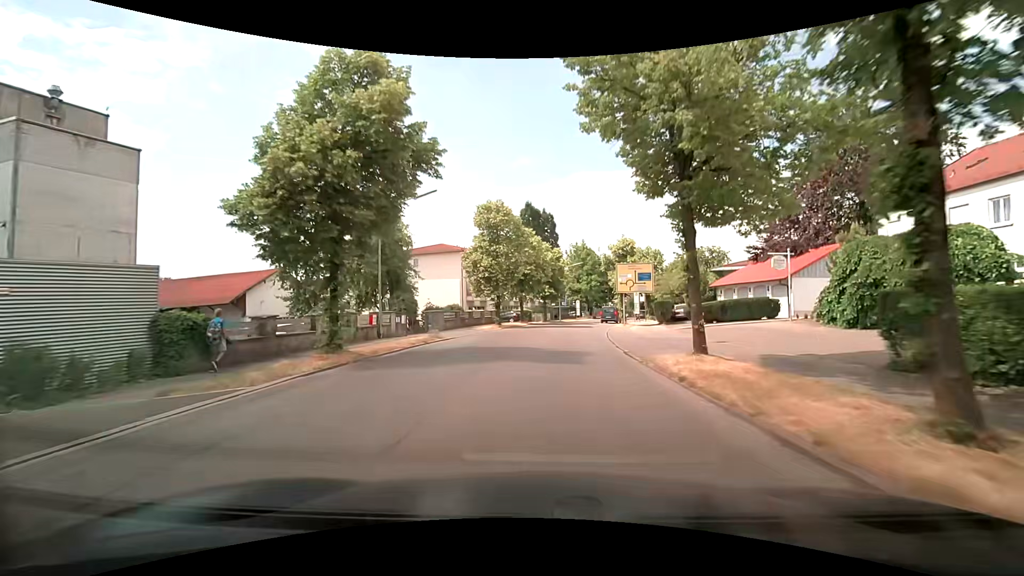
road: tertiary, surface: asphalt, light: Day
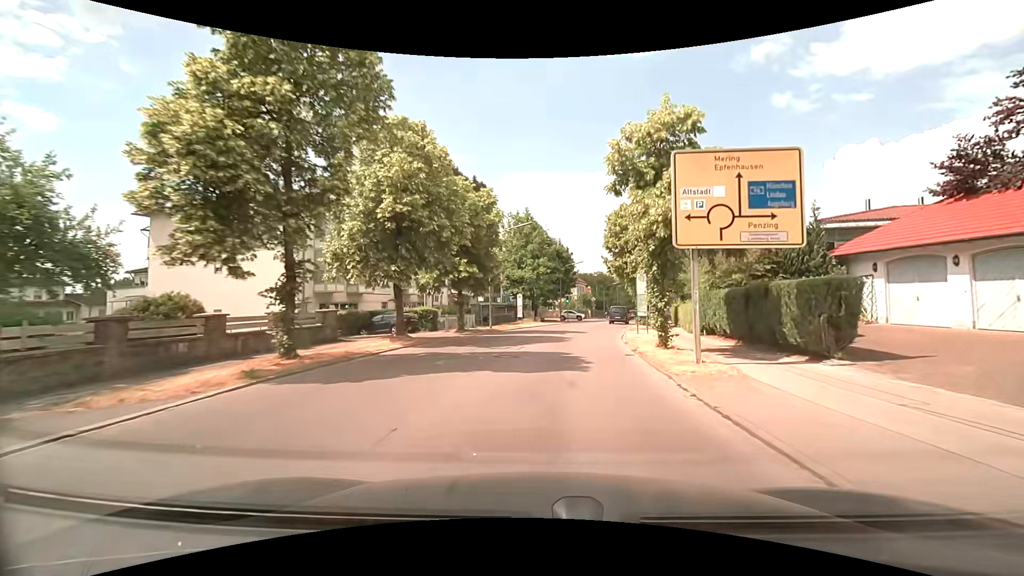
(+1.5, +28.6) m; +7°
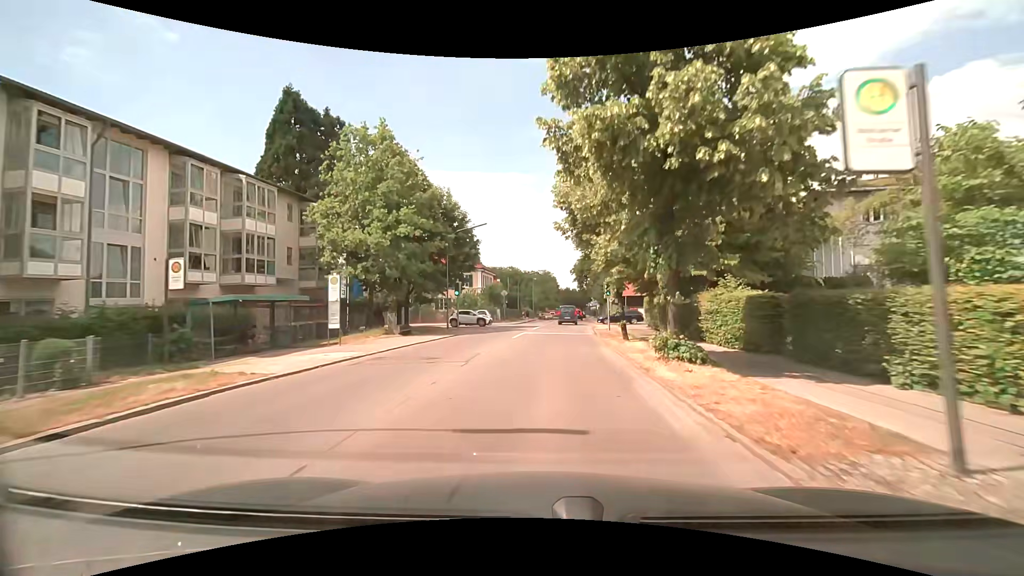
(+2.8, +29.0) m; +10°
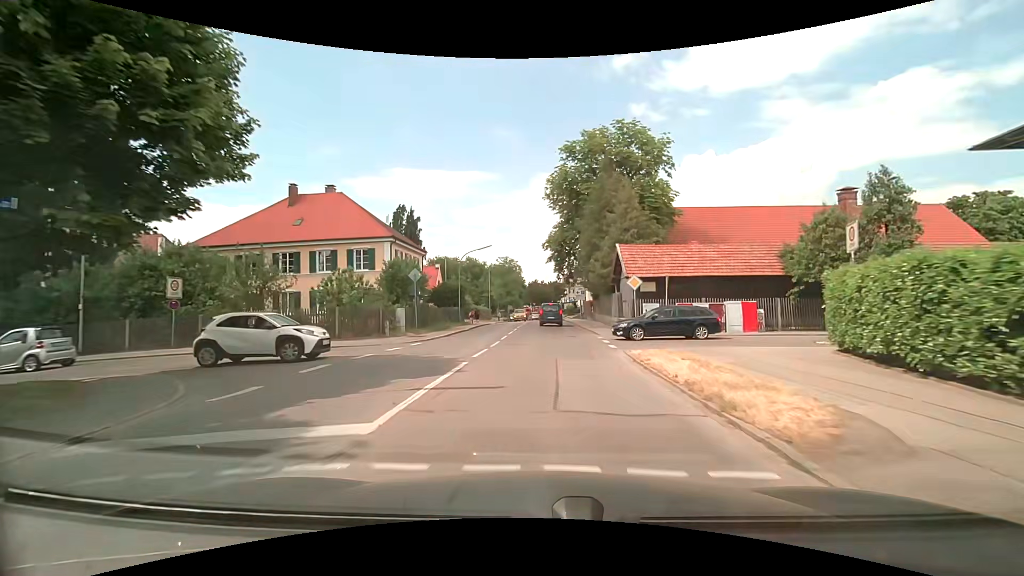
(+1.1, +29.6) m; +4°
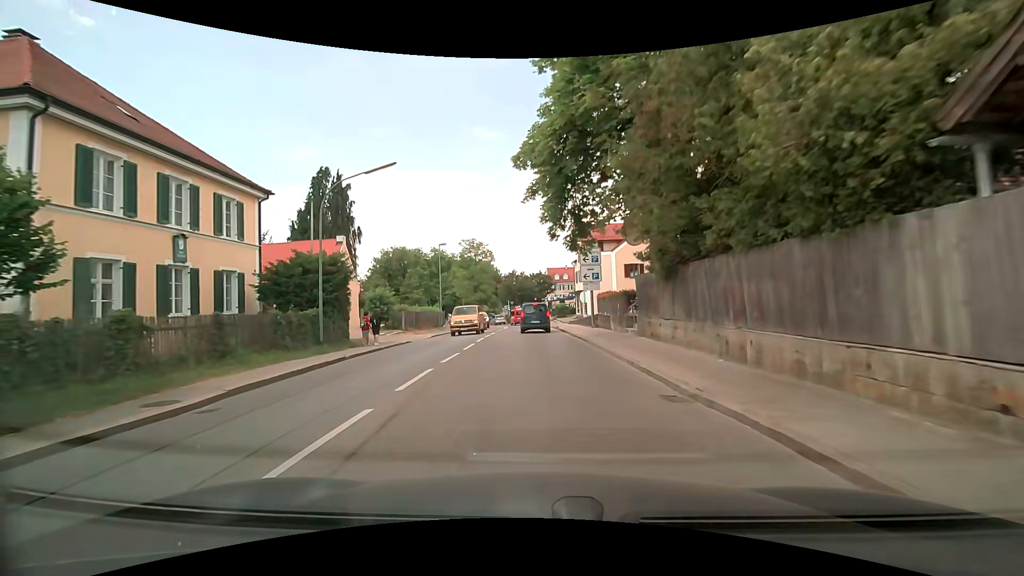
(+0.6, +27.6) m; +2°
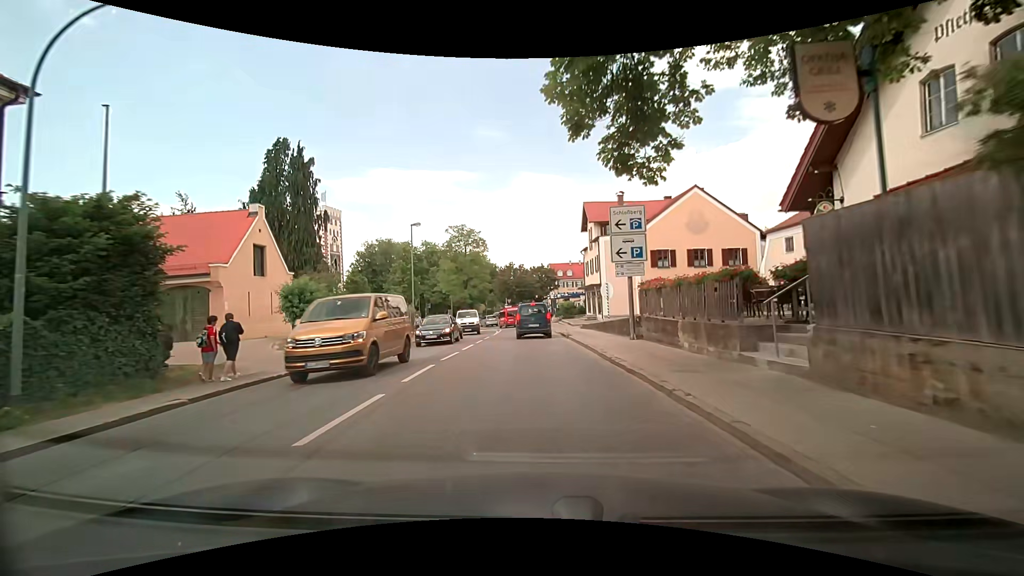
(0.0, +12.0) m; +1°
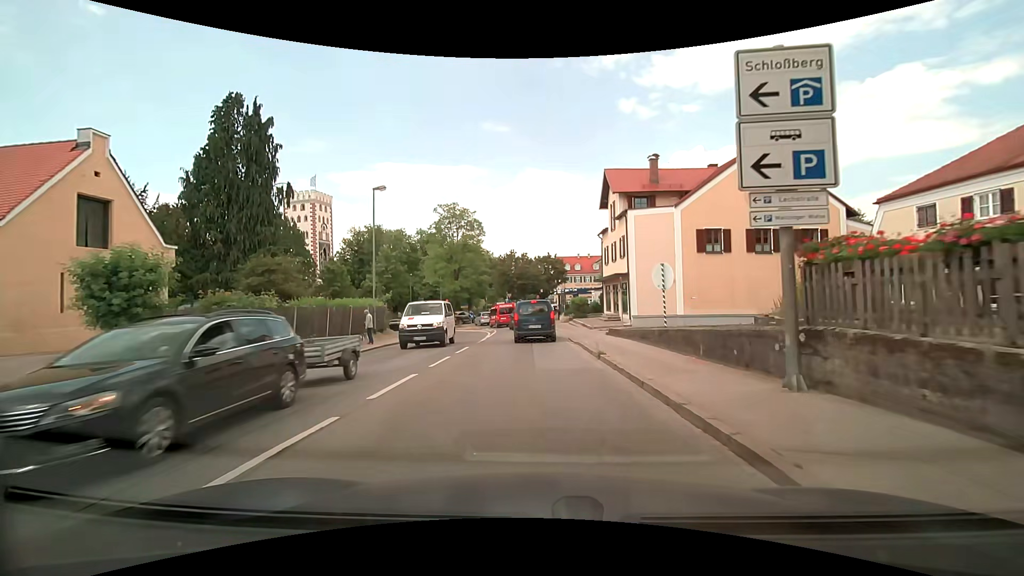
(-0.3, +10.6) m; -2°
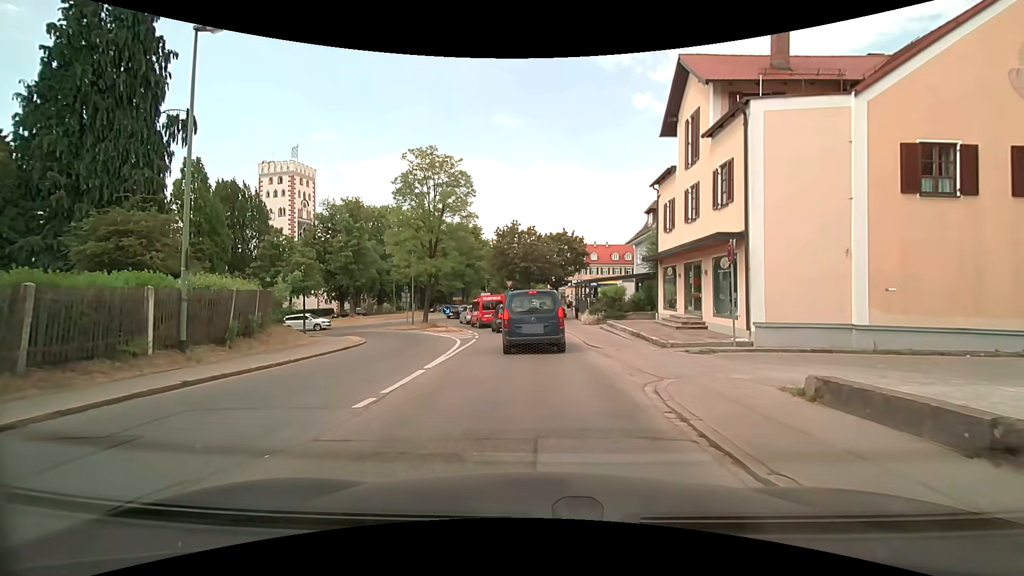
(-0.1, +16.3) m; -1°
